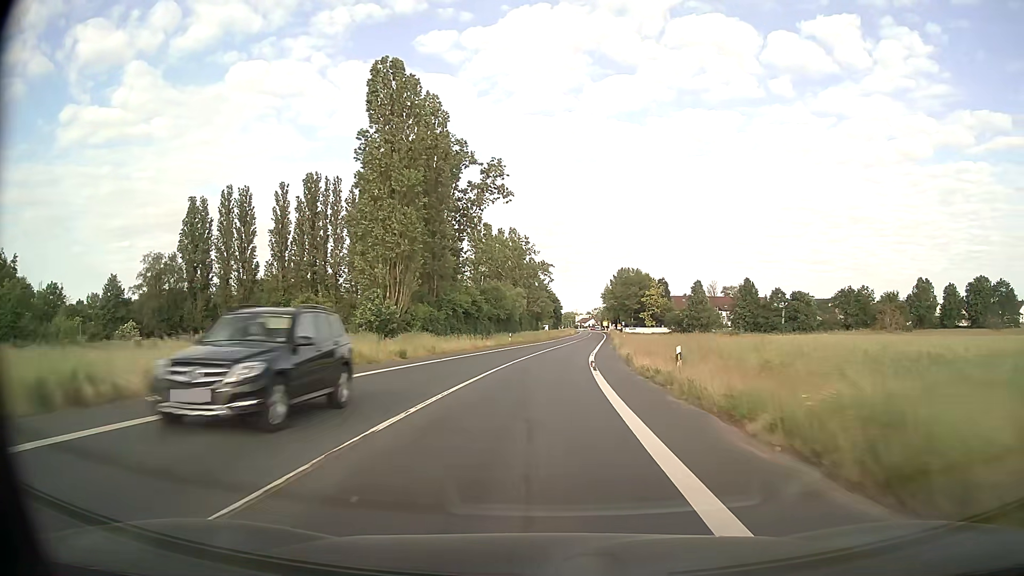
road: secondary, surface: asphalt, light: Day
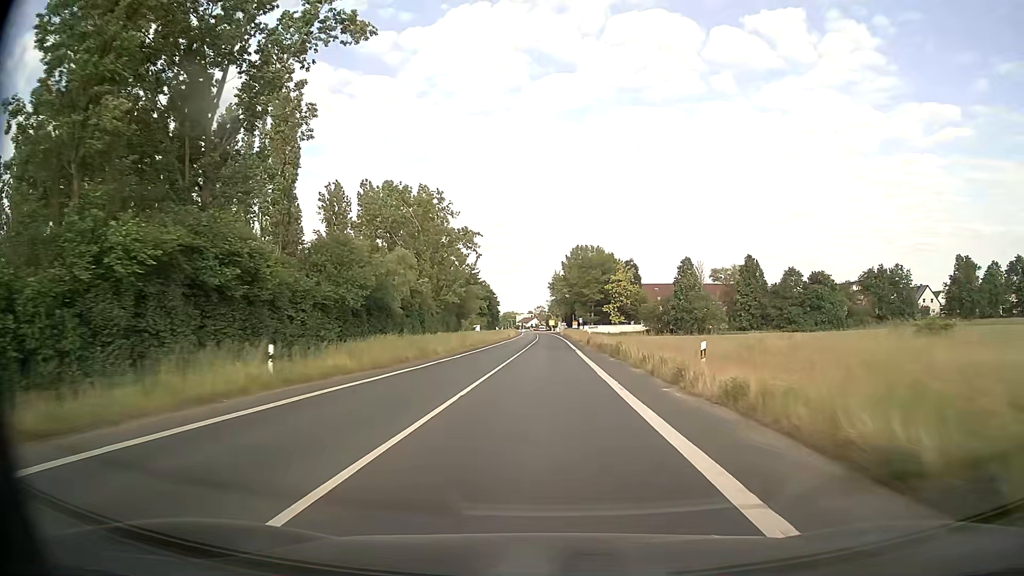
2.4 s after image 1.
(+2.3, +51.9) m; +5°
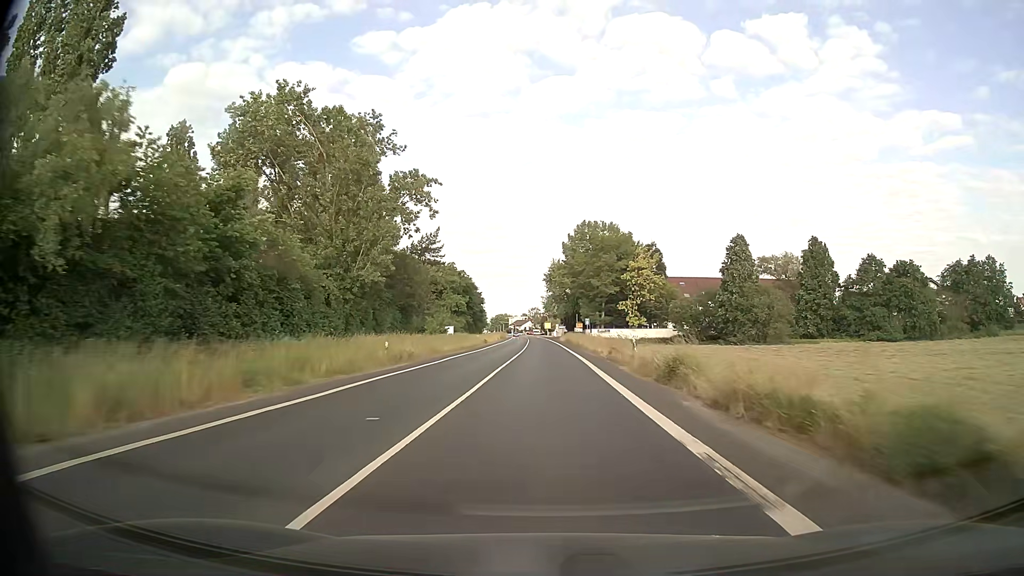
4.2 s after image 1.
(+0.2, +38.1) m; 0°
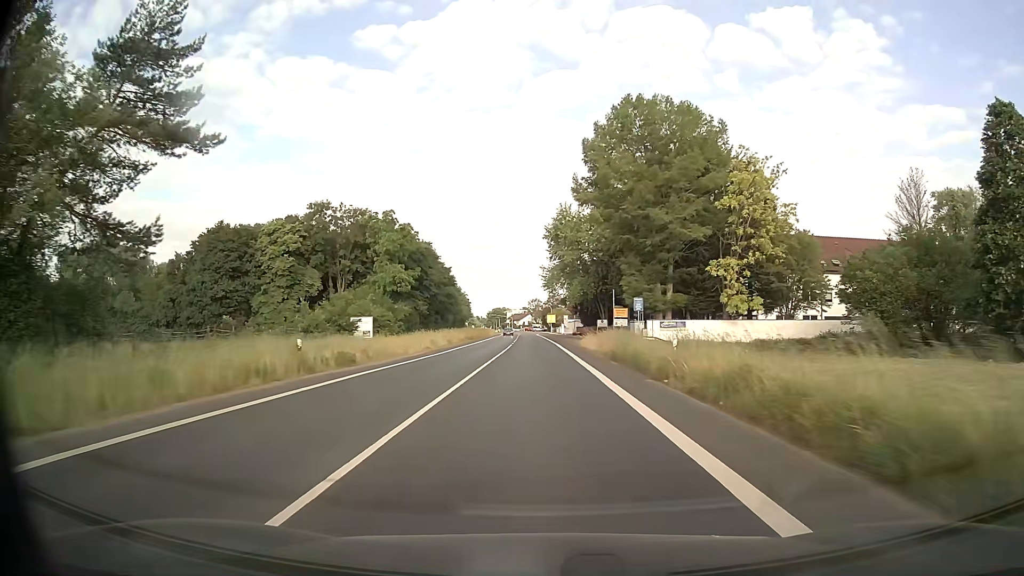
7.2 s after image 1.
(+0.4, +58.2) m; 0°
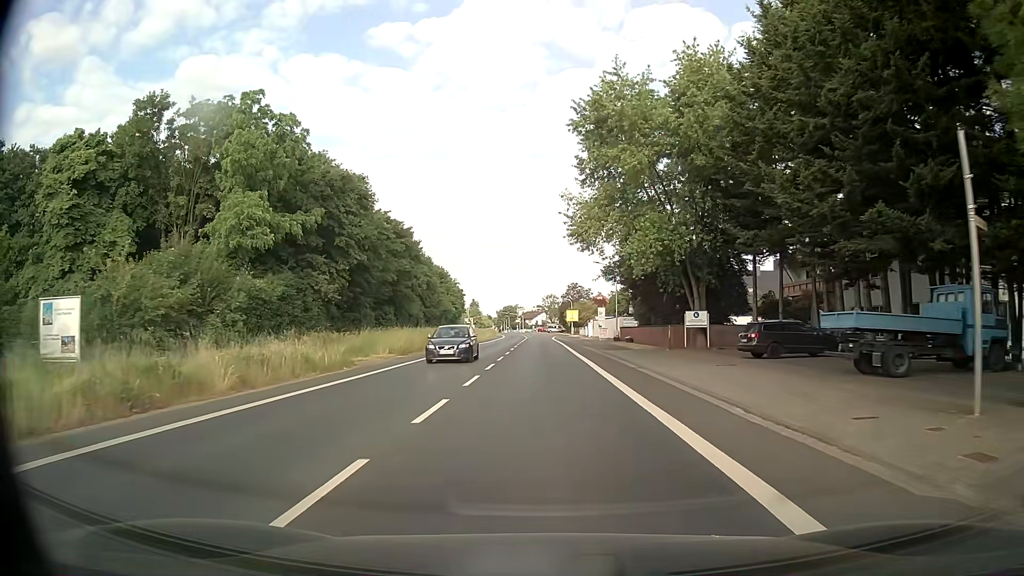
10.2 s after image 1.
(-0.6, +44.3) m; -1°
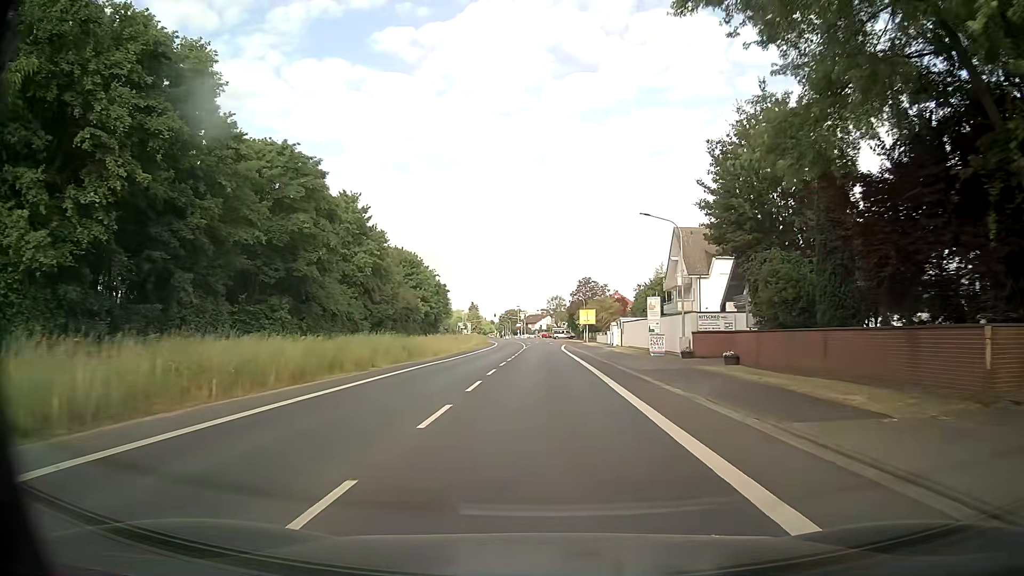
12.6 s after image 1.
(-0.1, +30.1) m; -1°
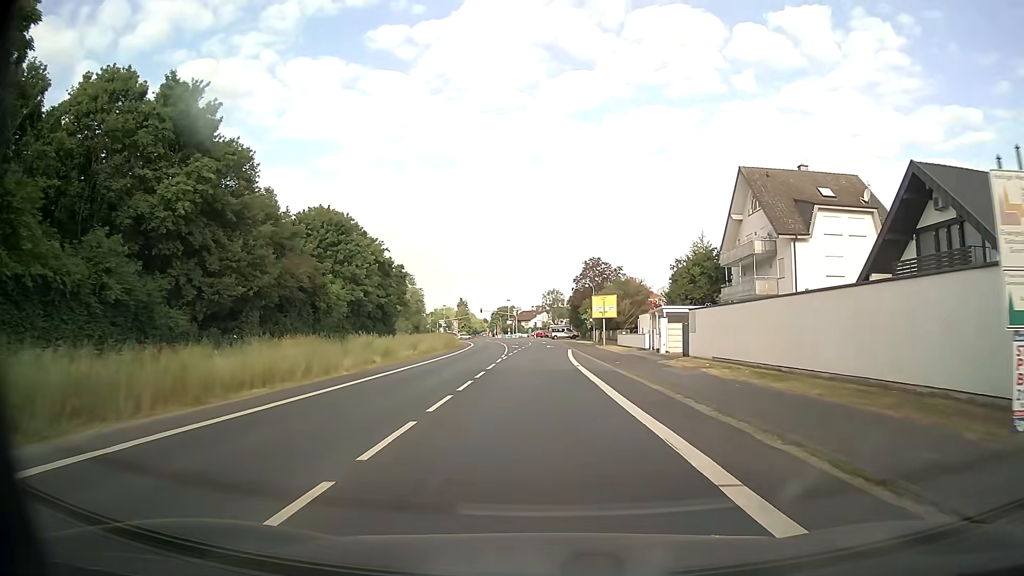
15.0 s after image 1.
(+0.2, +30.8) m; +1°
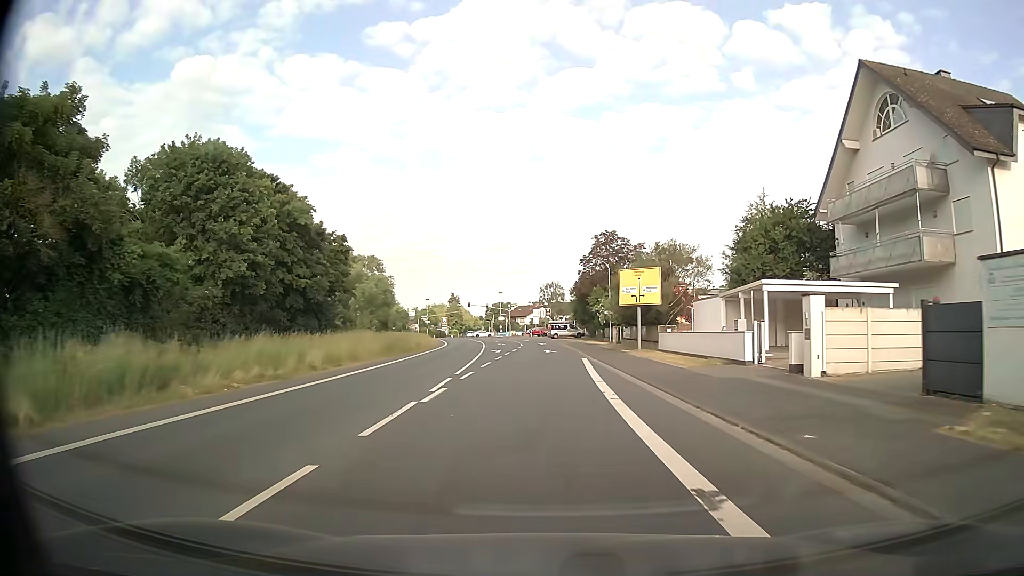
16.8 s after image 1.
(0.0, +23.1) m; +1°
(0, +10) (0, +20) (0, +30) (0, +40) (-1, +50) (-1, +60) (-2, +70) (-3, +80) (-4, +90) (-6, +100) m
